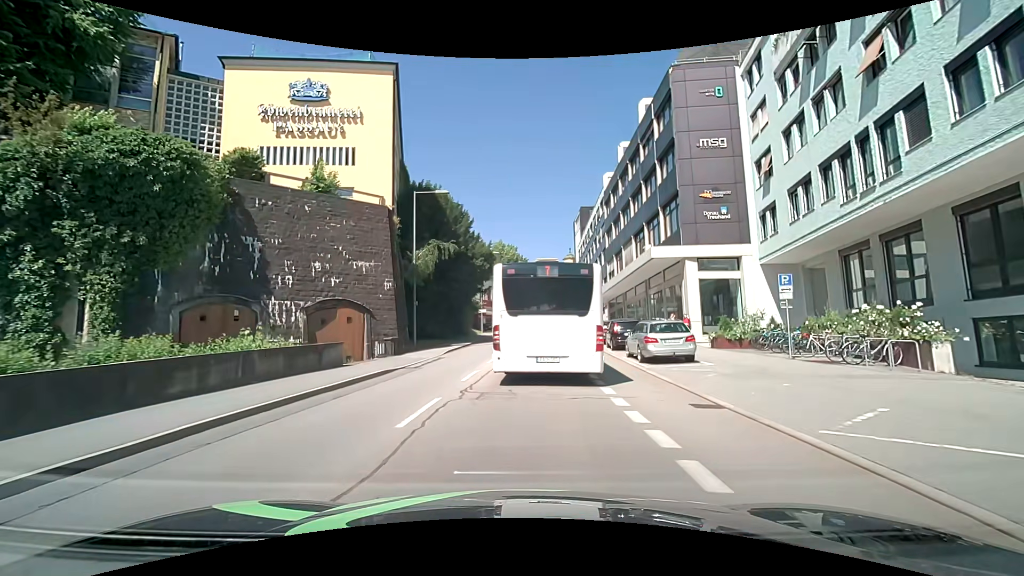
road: tertiary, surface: asphalt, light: Day
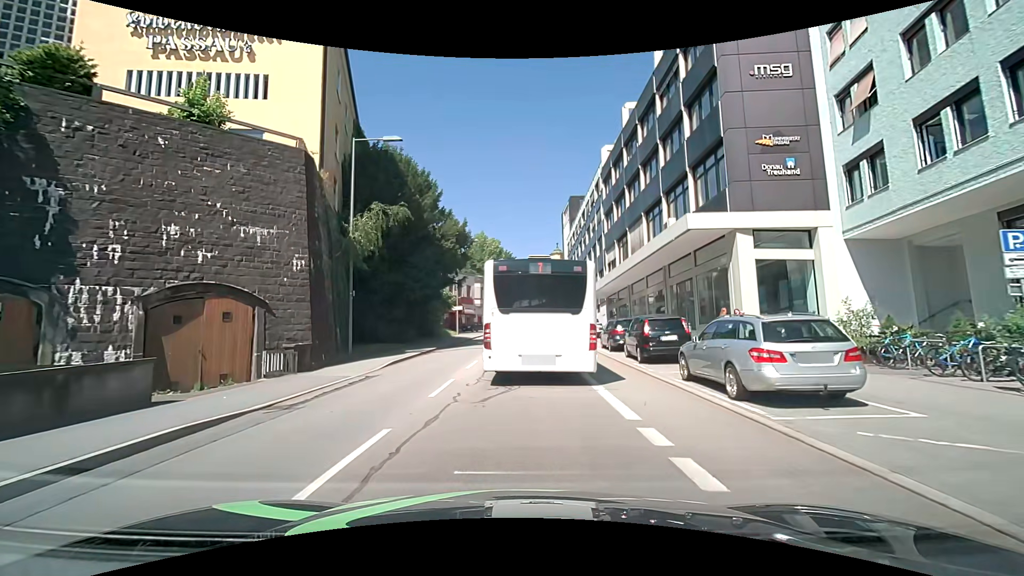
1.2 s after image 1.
(+0.3, +9.1) m; +2°
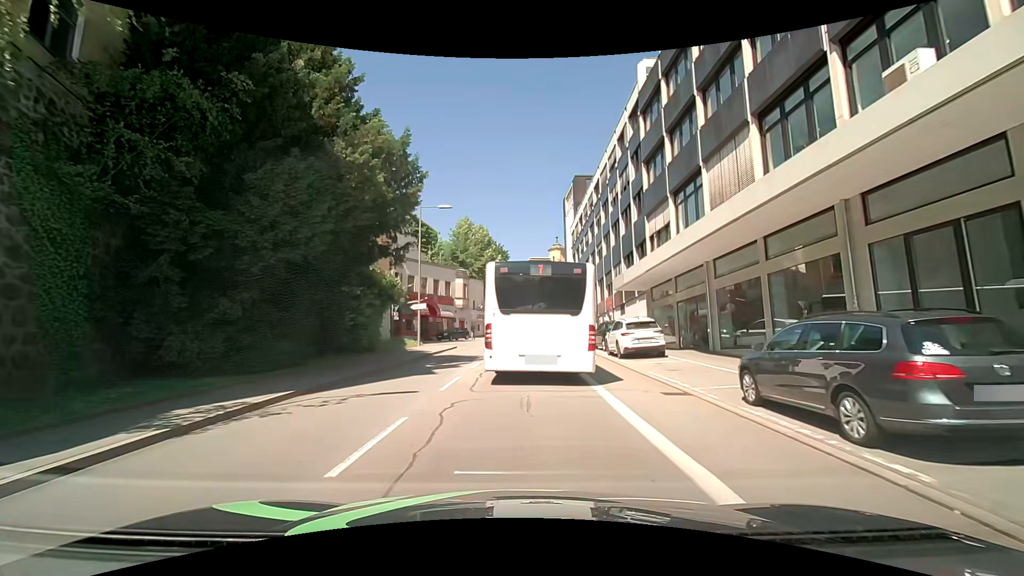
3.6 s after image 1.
(+0.2, +17.0) m; 0°
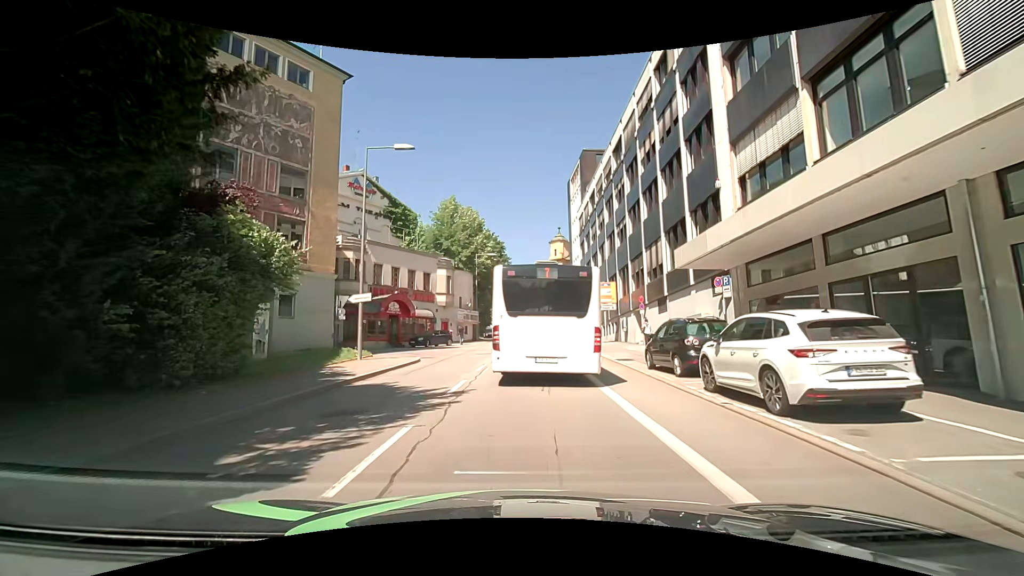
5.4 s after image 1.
(-0.1, +12.5) m; 0°
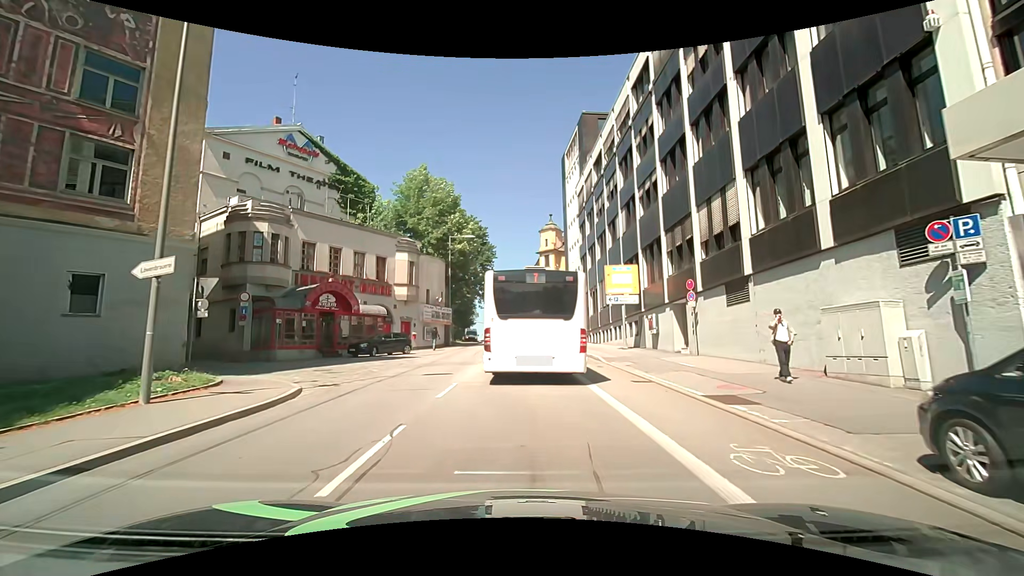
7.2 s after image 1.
(0.0, +12.0) m; +1°
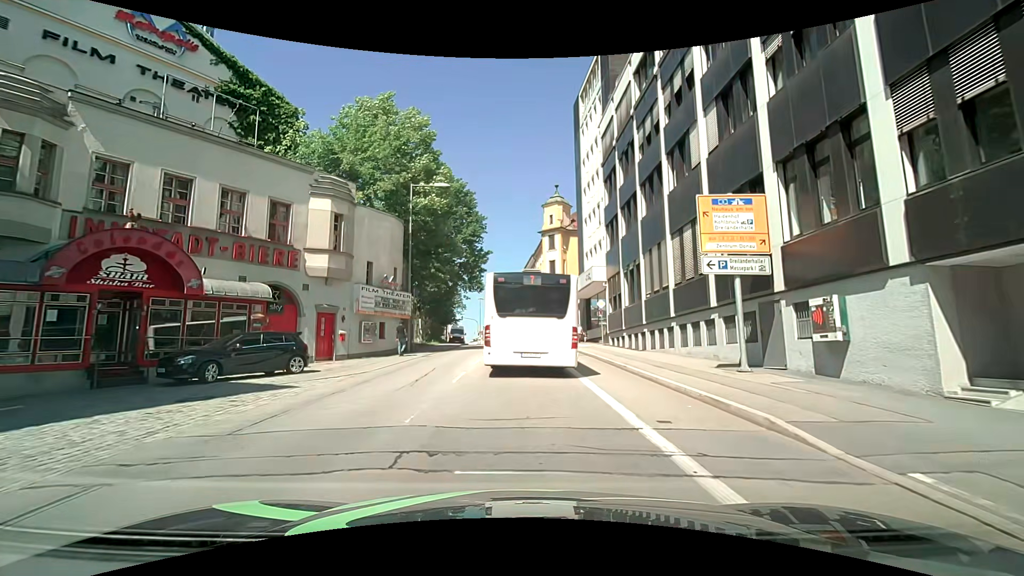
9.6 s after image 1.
(+0.3, +15.8) m; +2°
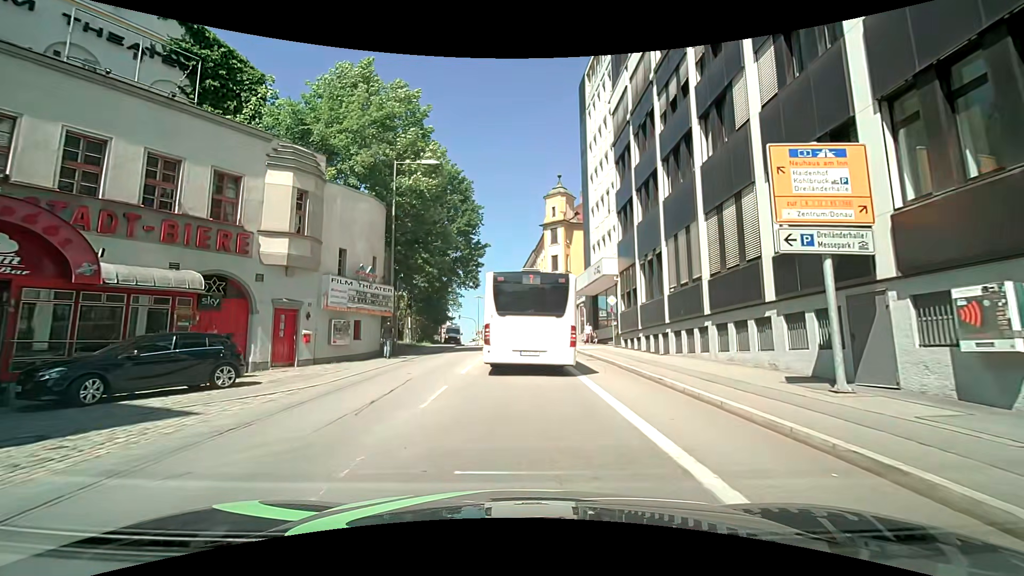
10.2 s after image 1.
(0.0, +4.1) m; -1°
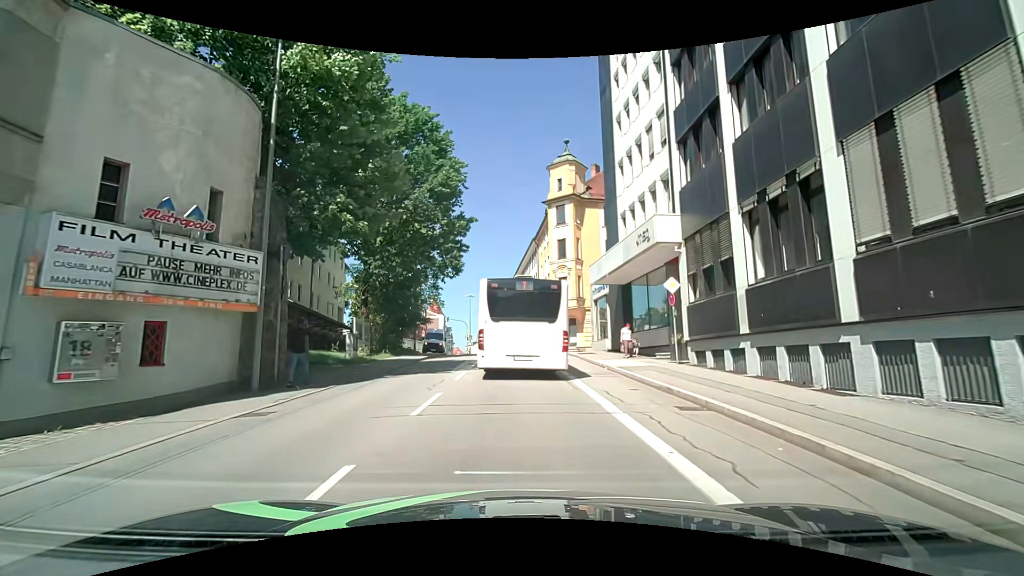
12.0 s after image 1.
(+0.1, +12.4) m; +1°
